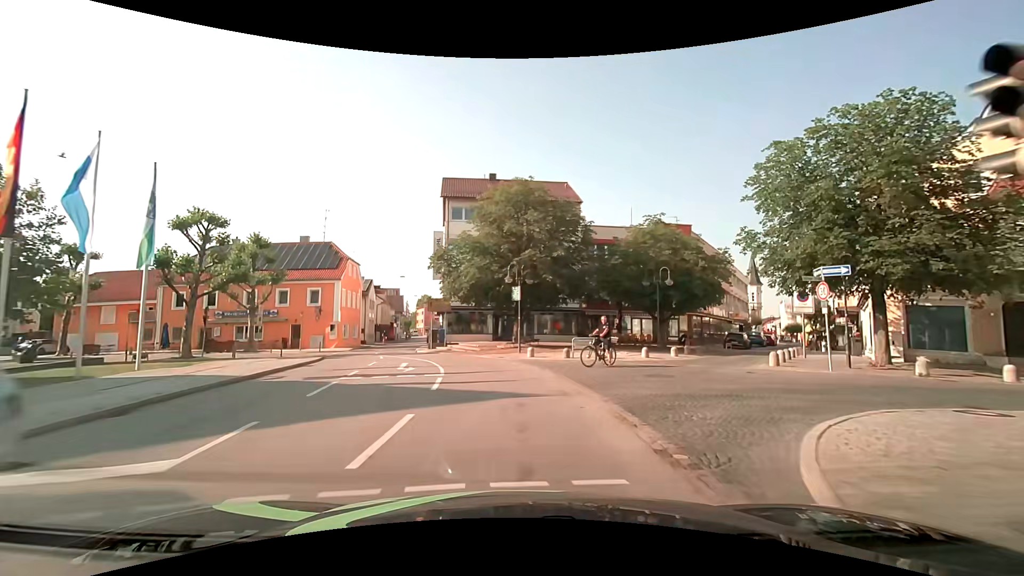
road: secondary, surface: asphalt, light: Day
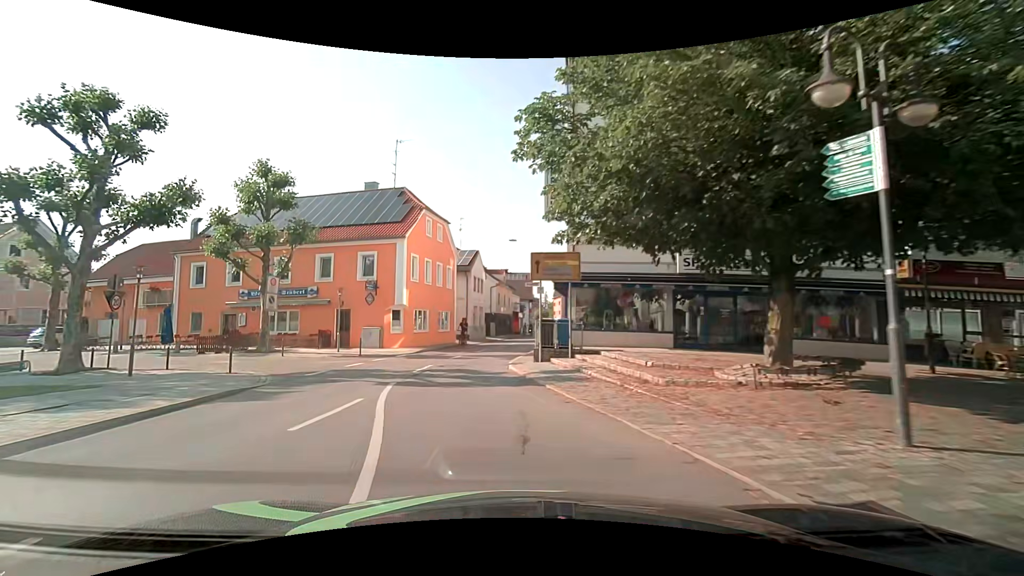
(-1.8, +20.8) m; -16°
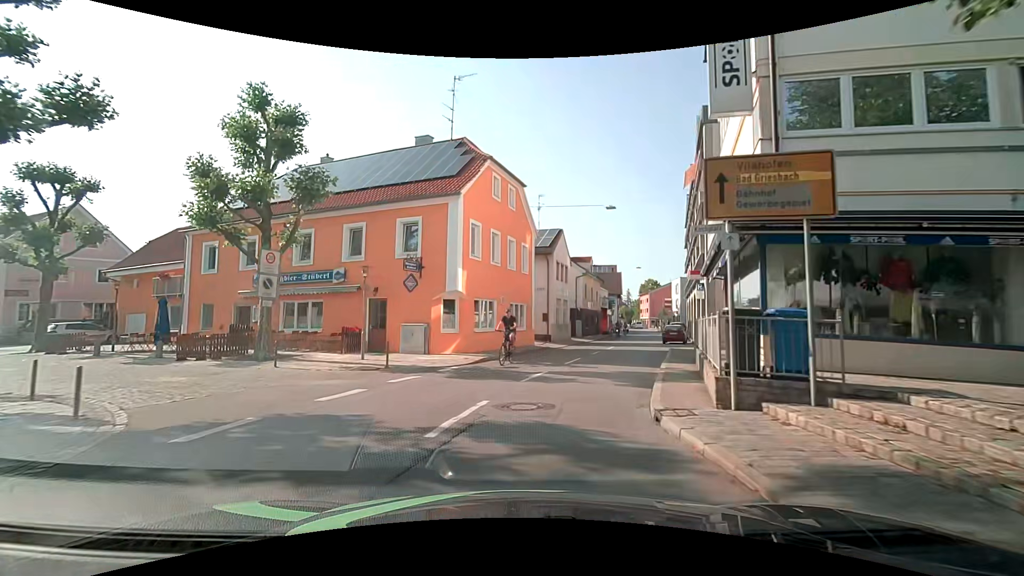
(-0.9, +9.6) m; -9°
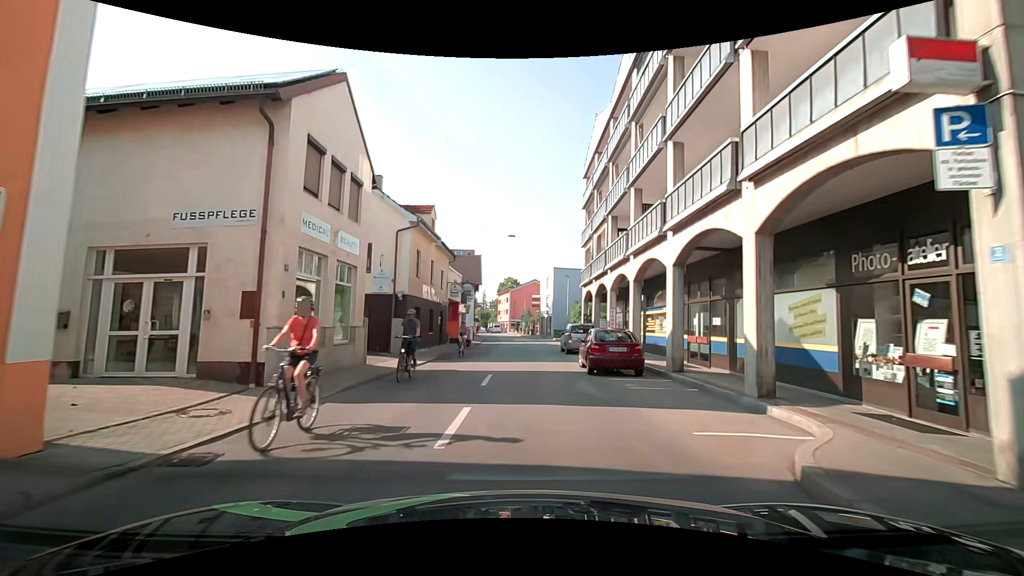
(+4.1, +23.4) m; +17°
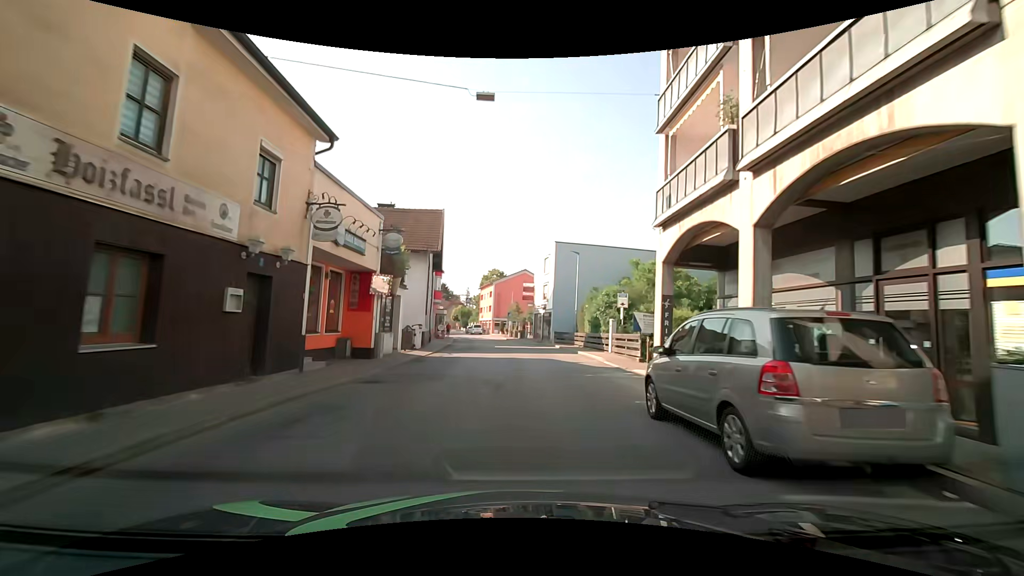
(+0.3, +21.7) m; +1°
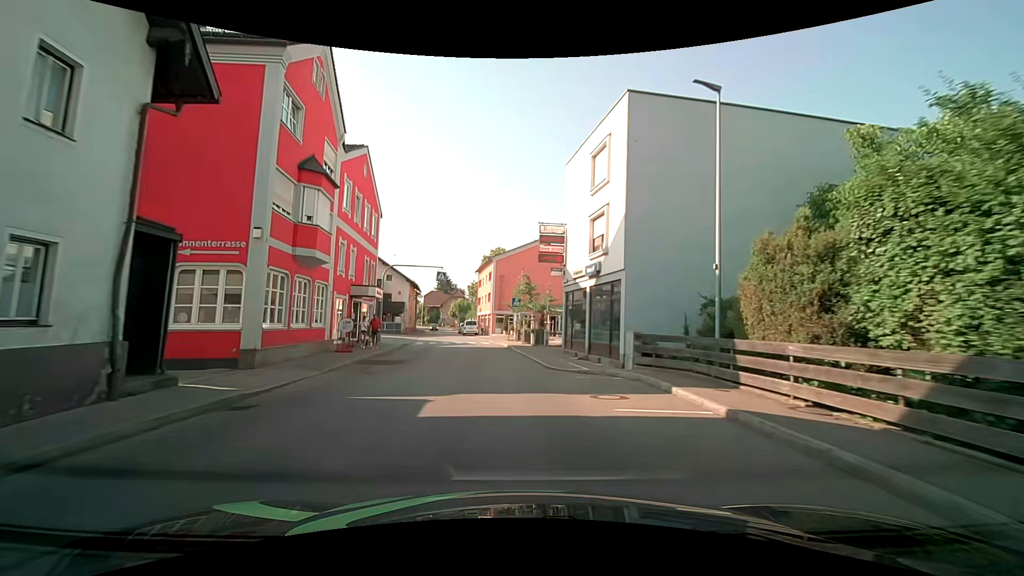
(+0.4, +30.0) m; -1°
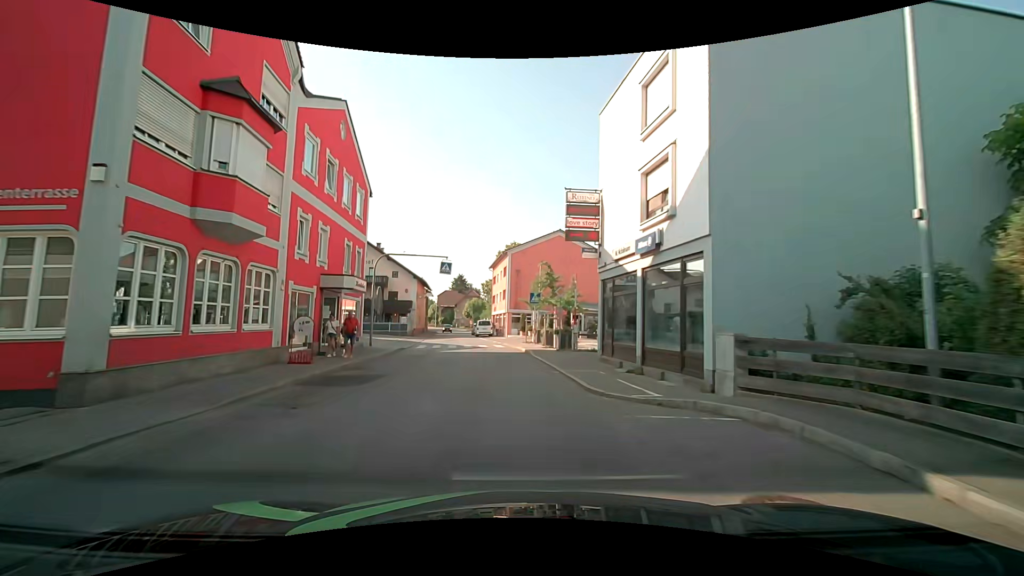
(0.0, +6.1) m; -2°
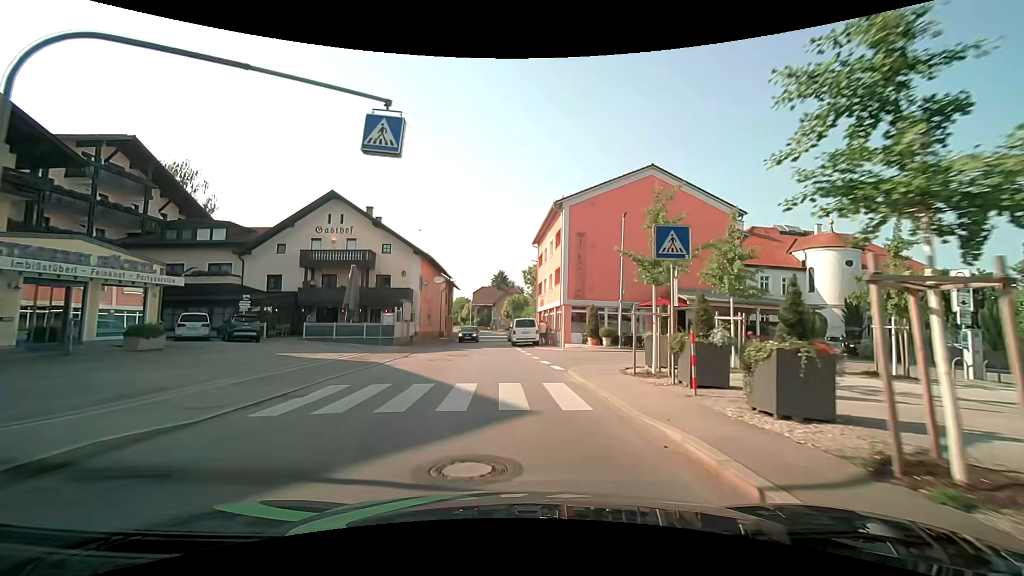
(-1.1, +23.0) m; -6°
(0, +10) (0, +20) (-1, +30) (-2, +40) (-3, +50) (-3, +60) (-3, +70) (-3, +80) (-4, +90) (-6, +100) m
